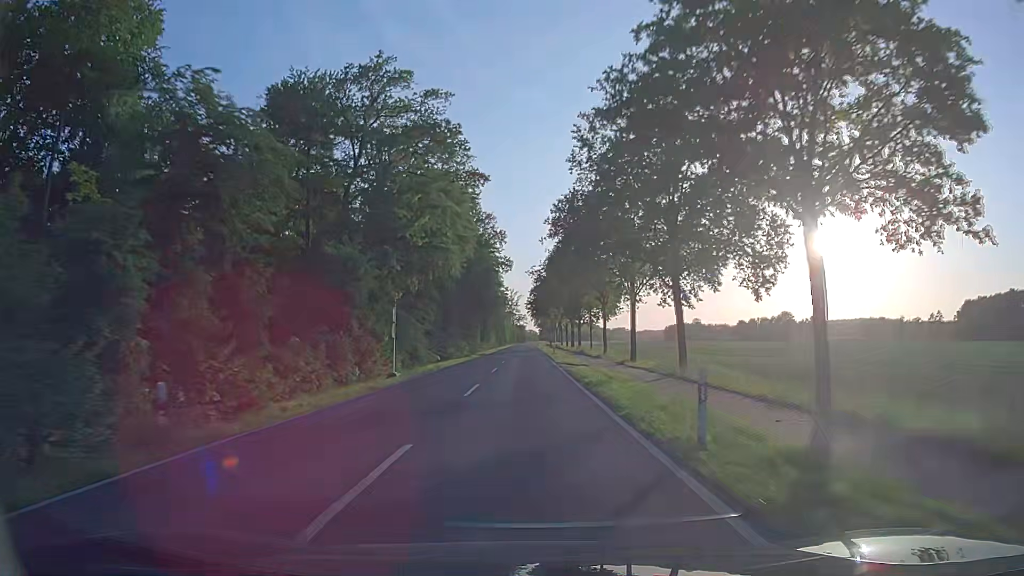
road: secondary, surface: asphalt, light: Day
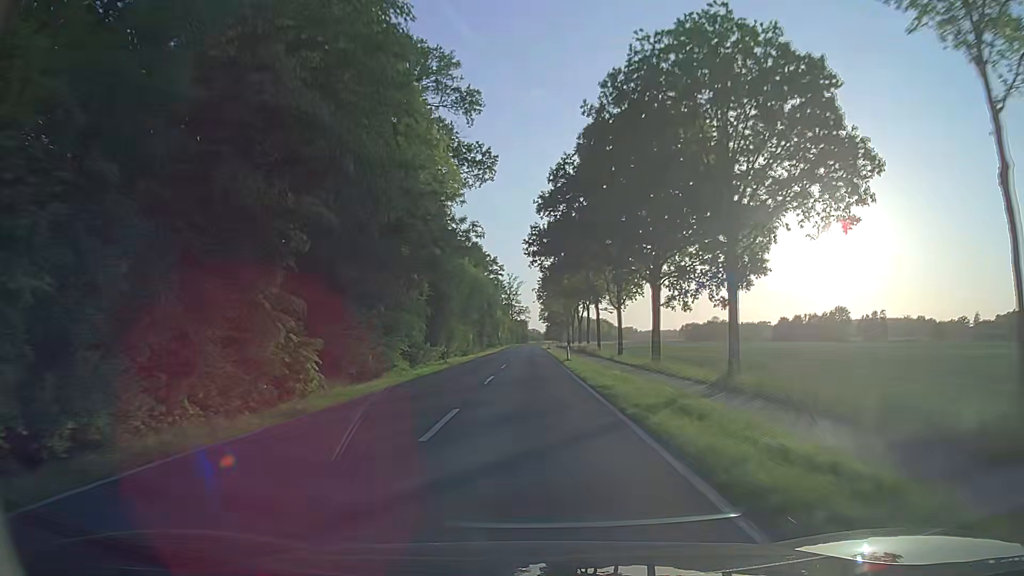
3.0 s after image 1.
(-0.4, +67.6) m; 0°
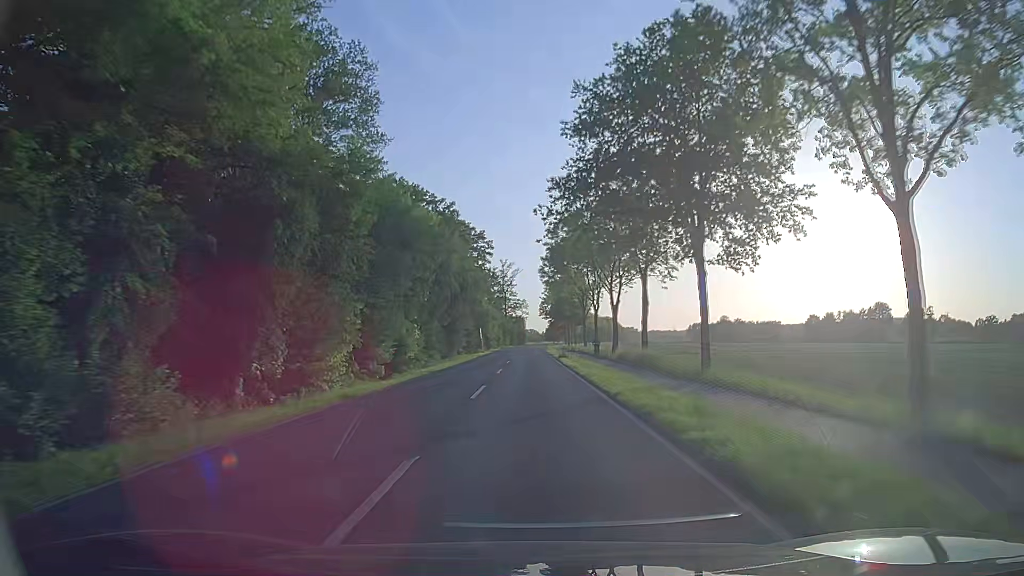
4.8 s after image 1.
(0.0, +41.8) m; +1°
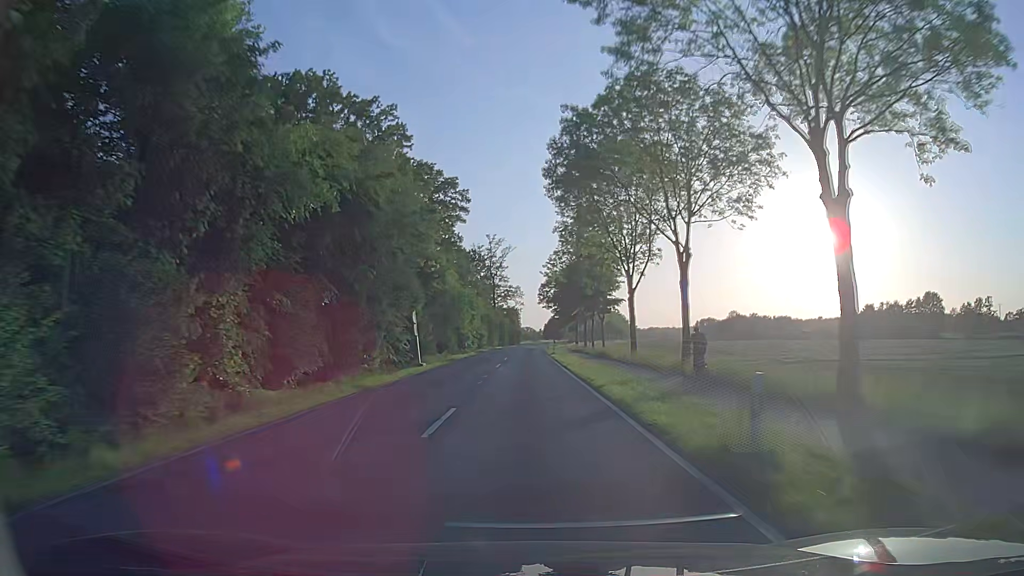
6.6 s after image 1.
(-0.2, +42.5) m; 0°
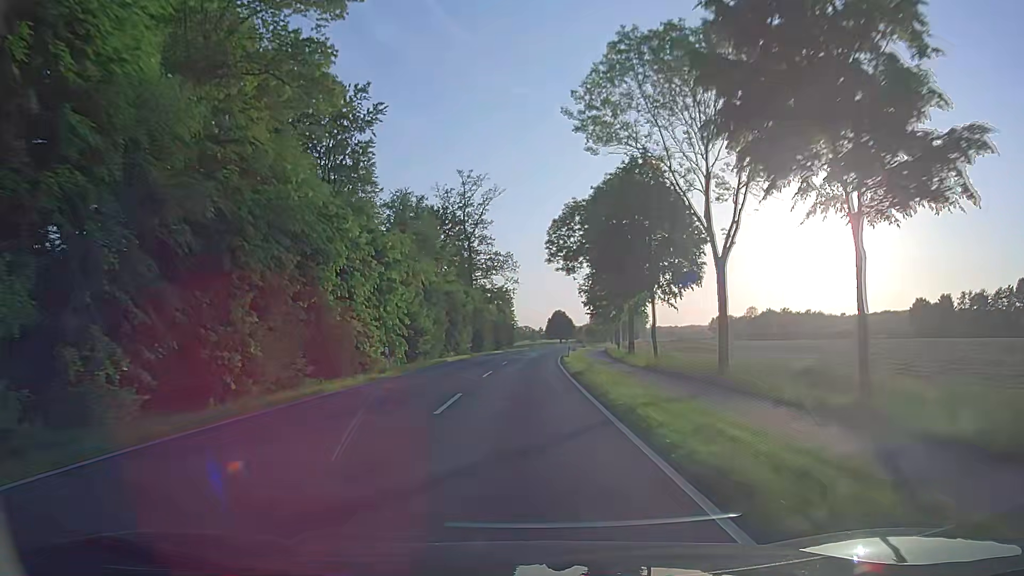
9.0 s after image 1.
(0.0, +56.8) m; 0°
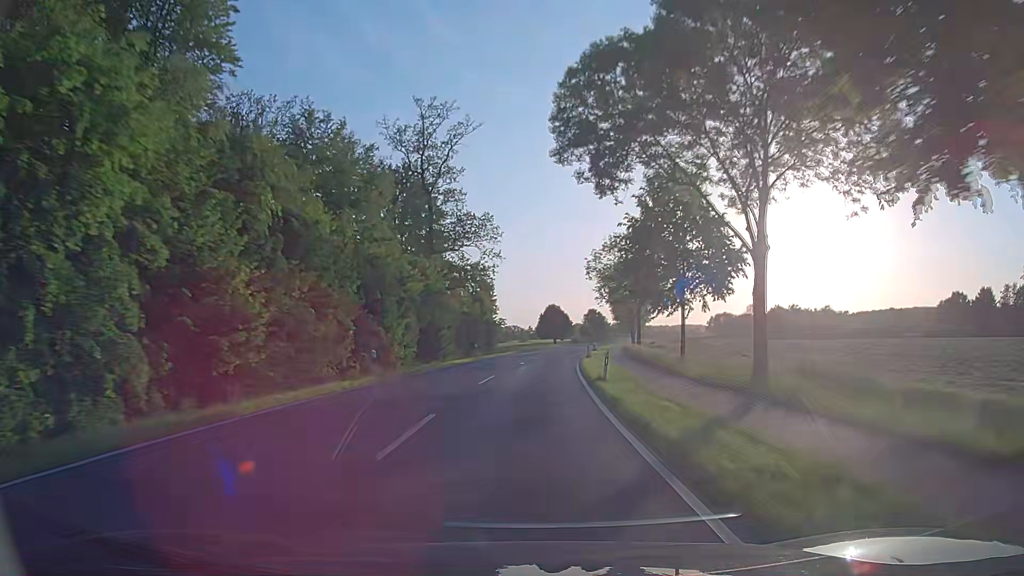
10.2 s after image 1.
(-0.1, +28.4) m; 0°
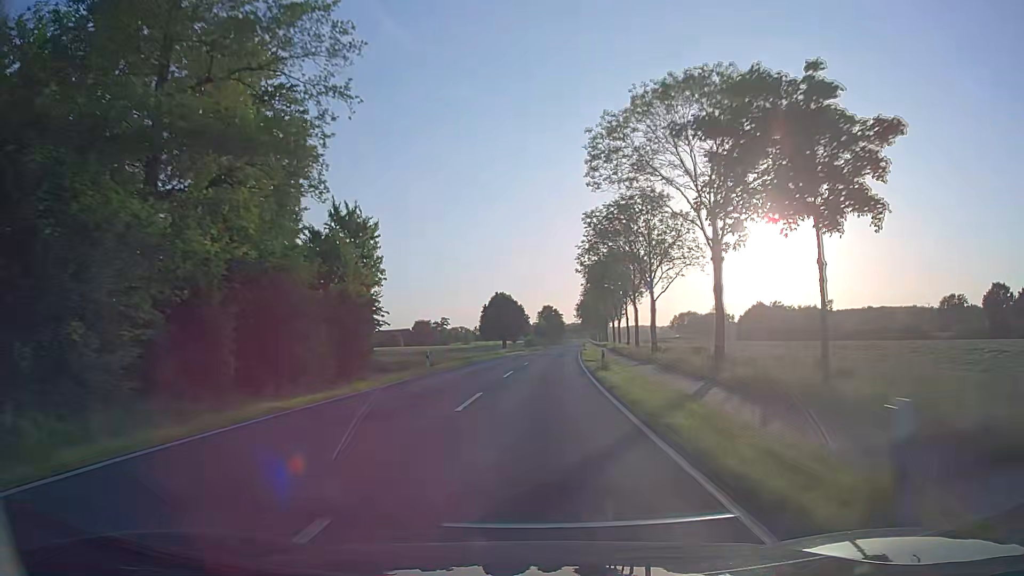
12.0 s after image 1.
(+1.5, +42.7) m; +4°
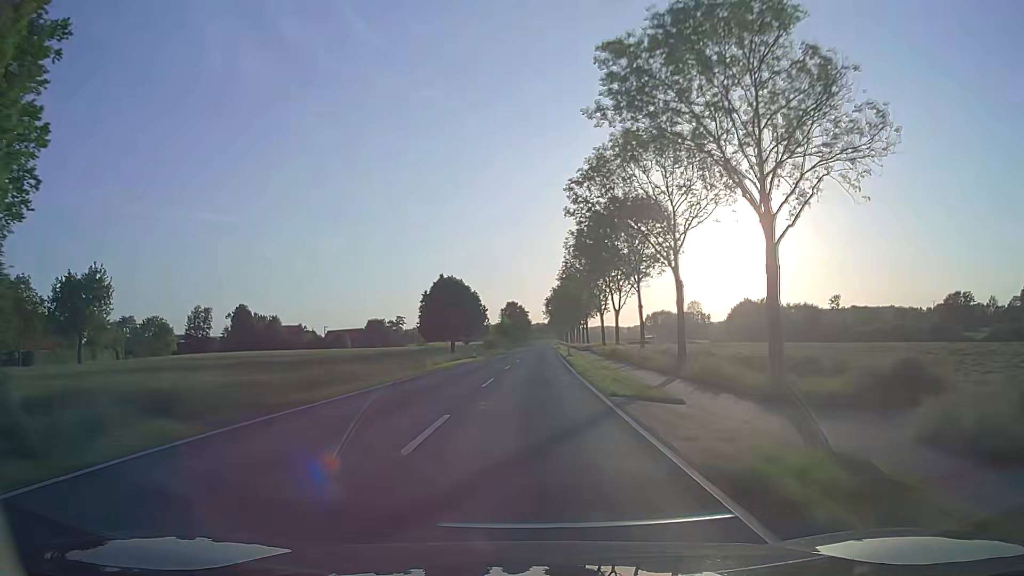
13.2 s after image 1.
(+0.8, +28.7) m; +3°
(0, +10) (0, +20) (0, +30) (0, +40) (+1, +50) (+1, +60) (+1, +70) (+2, +80) (+2, +90) (+2, +100) m
